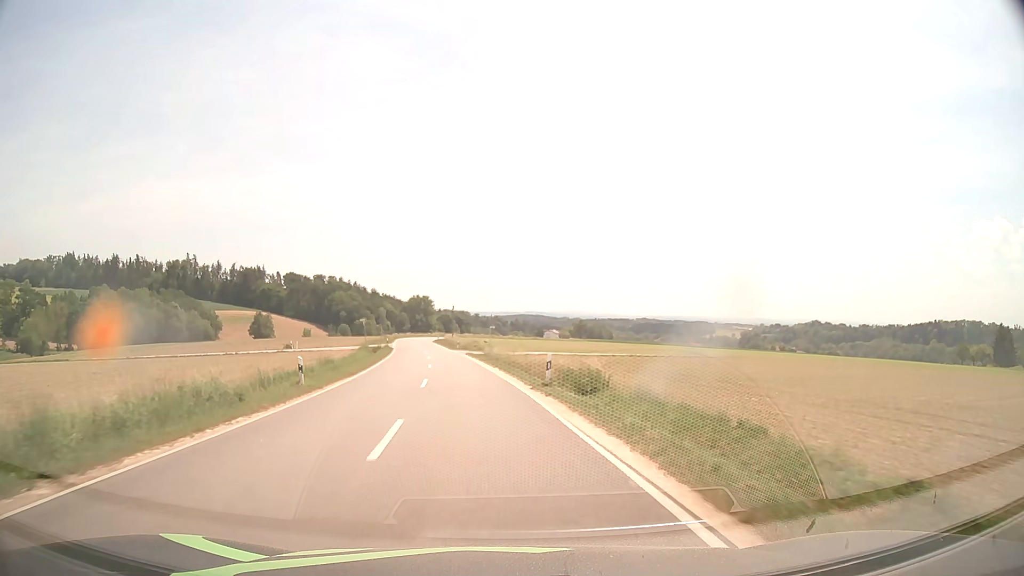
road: tertiary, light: Day
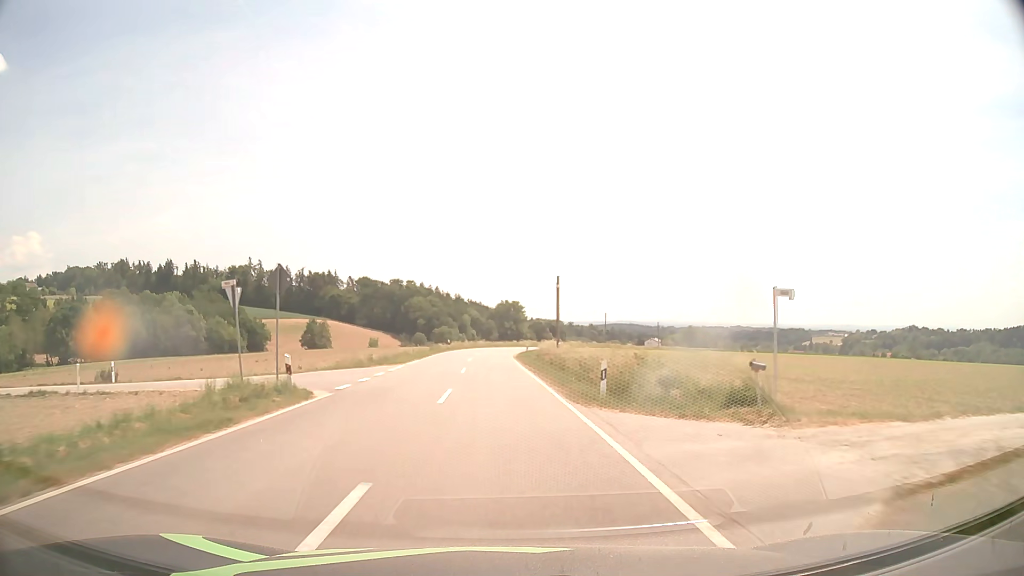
(-5.3, +53.5) m; -8°
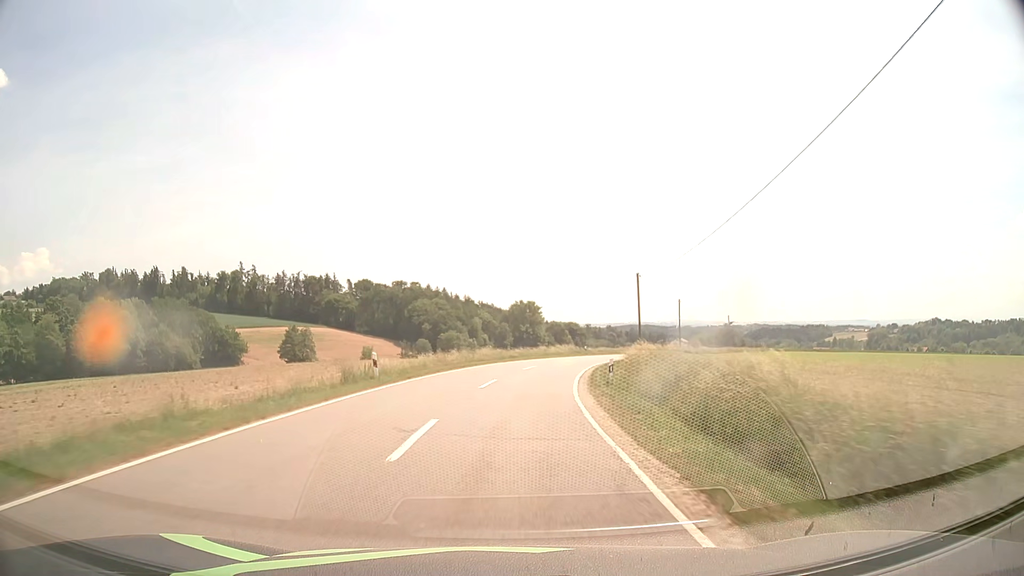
(-0.8, +42.8) m; -1°
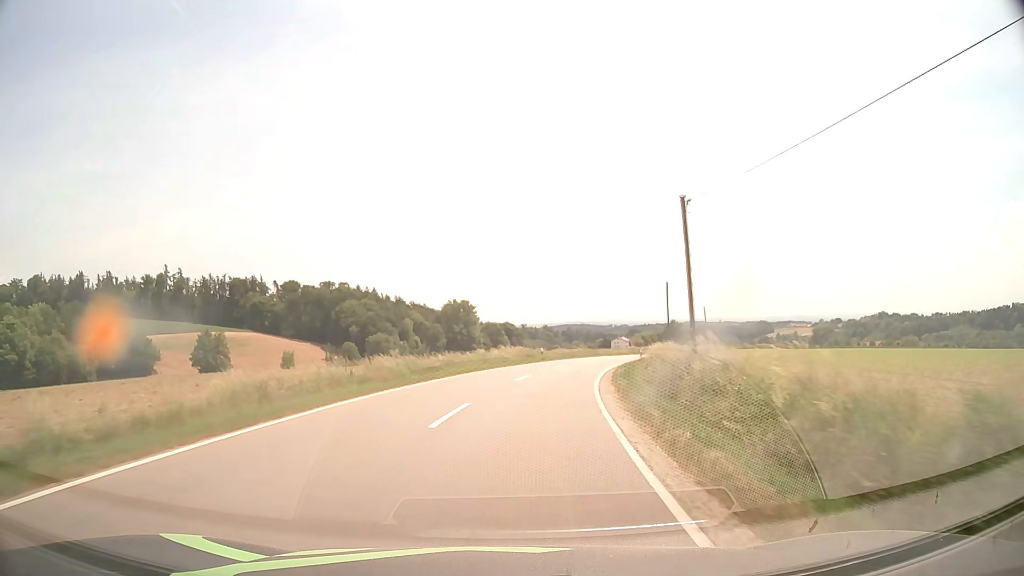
(+0.8, +21.4) m; +5°
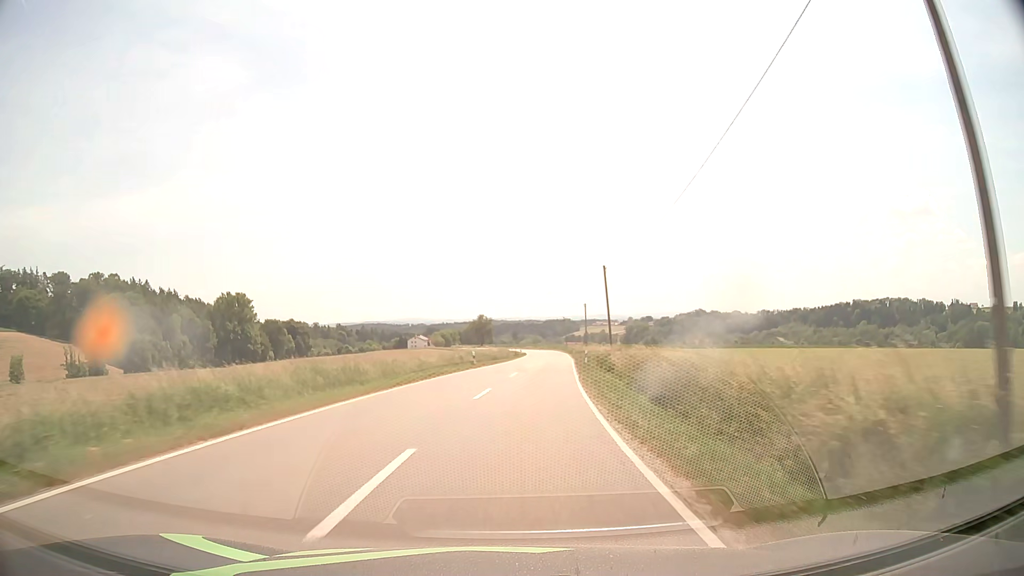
(+8.3, +52.9) m; +17°
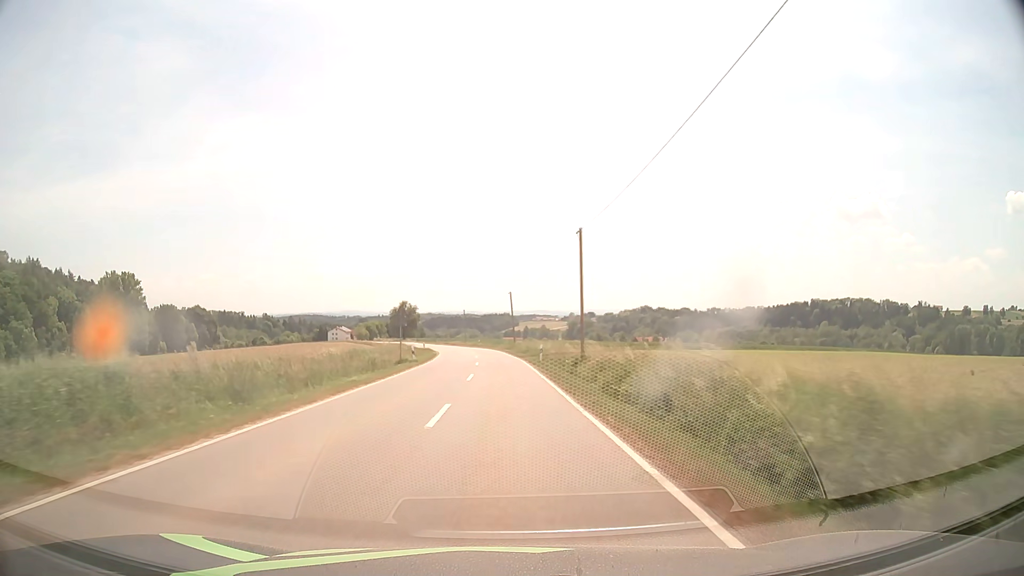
(+3.7, +54.0) m; +5°
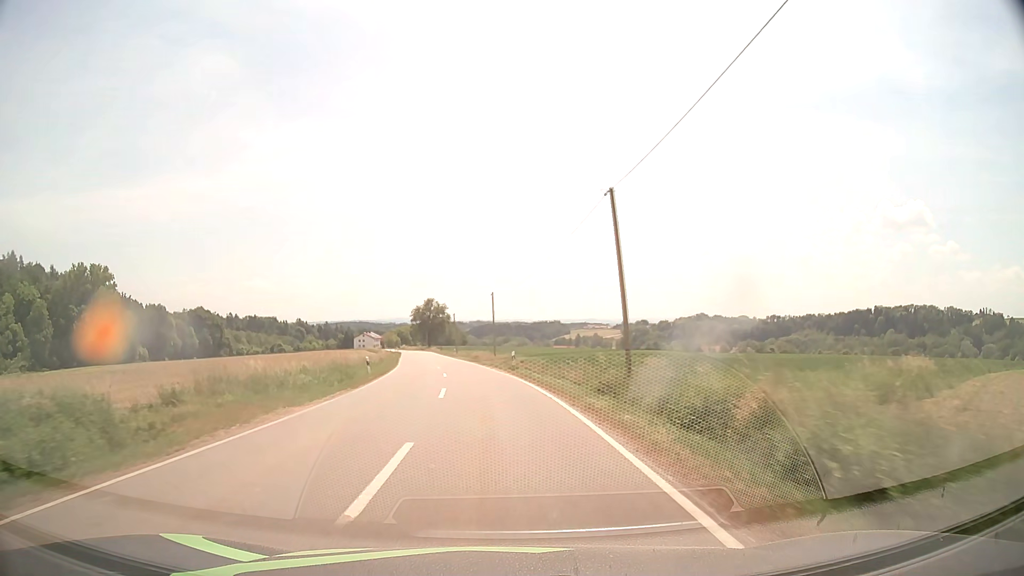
(-1.2, +53.9) m; -4°
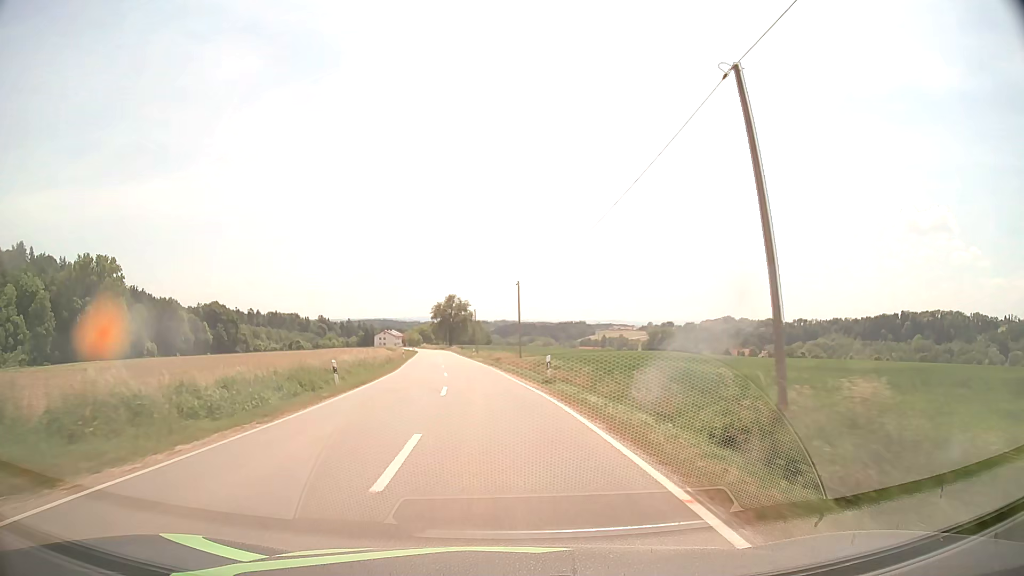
(-0.2, +10.7) m; -2°
(0, +10) (-1, +20) (-2, +30) (-3, +40) (-4, +50) (-5, +60) (-6, +70) (-7, +80) (-8, +90) (-10, +99) m
